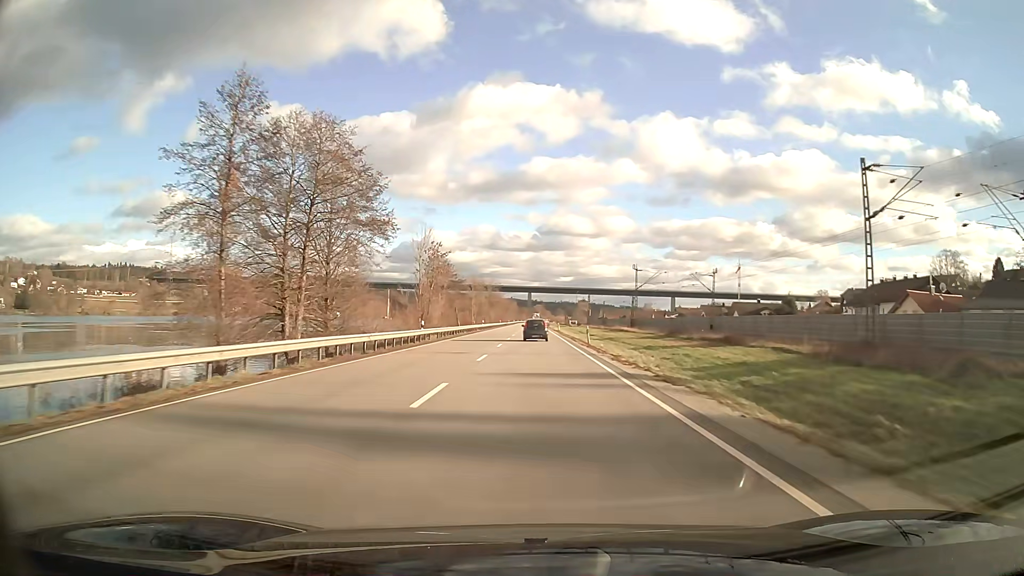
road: primary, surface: asphalt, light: Day
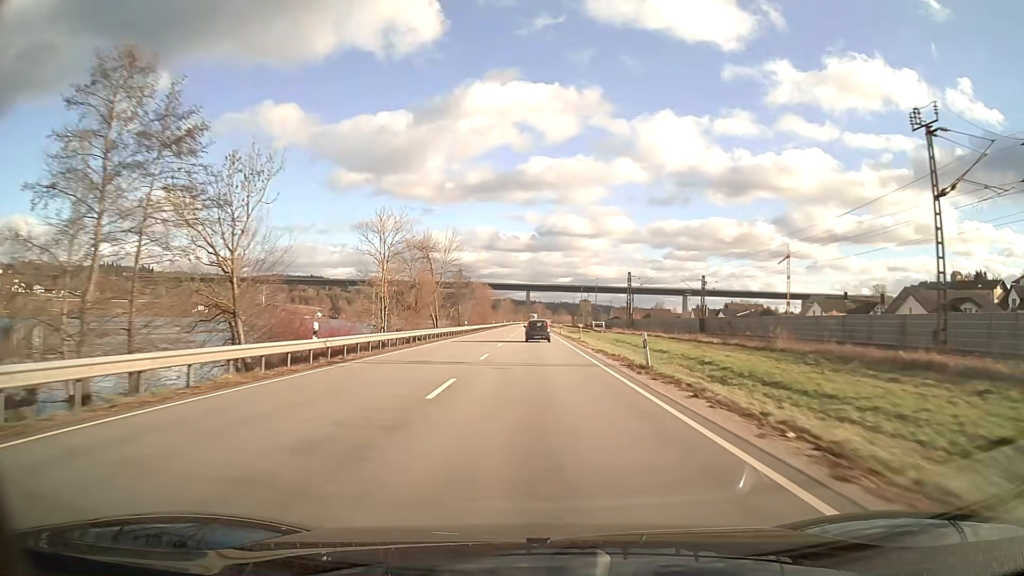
(+0.1, +71.2) m; 0°
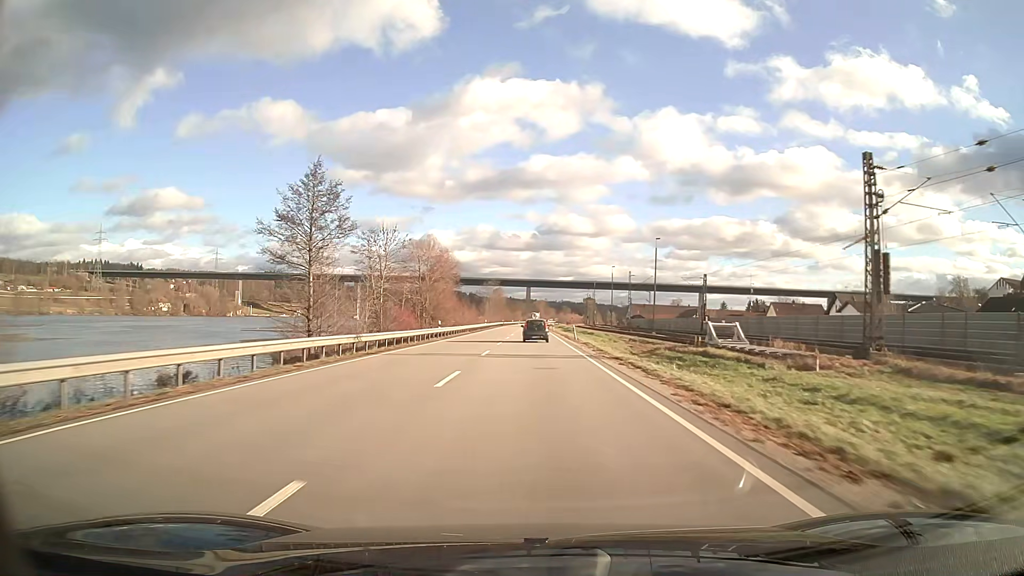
(0.0, +70.6) m; 0°
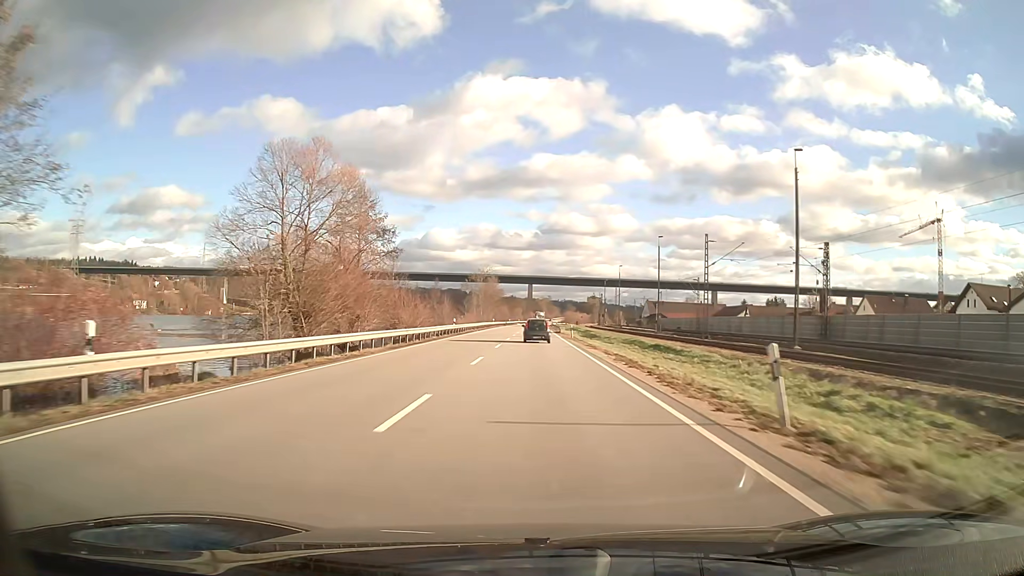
(0.0, +41.8) m; 0°
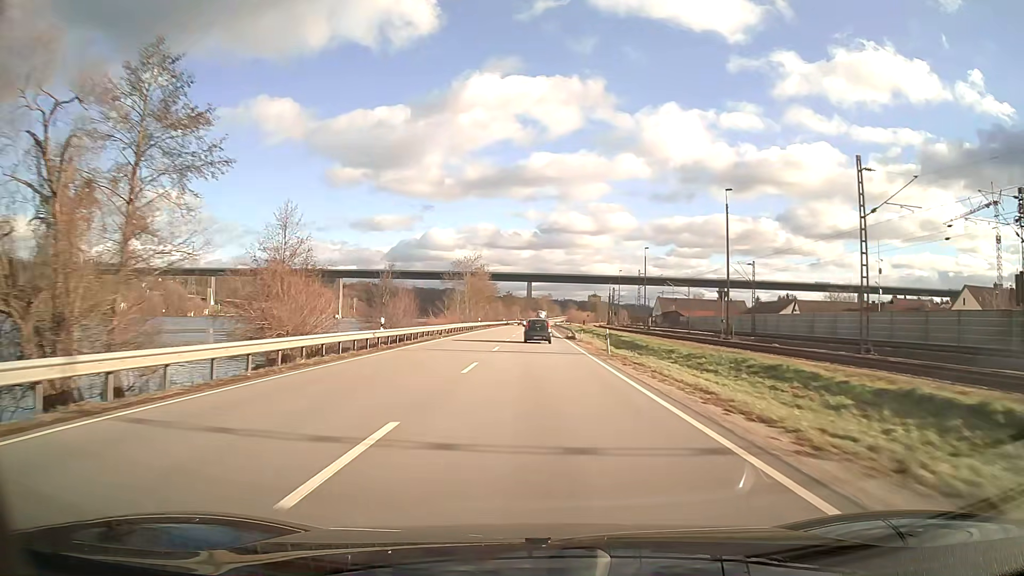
(0.0, +27.4) m; 0°
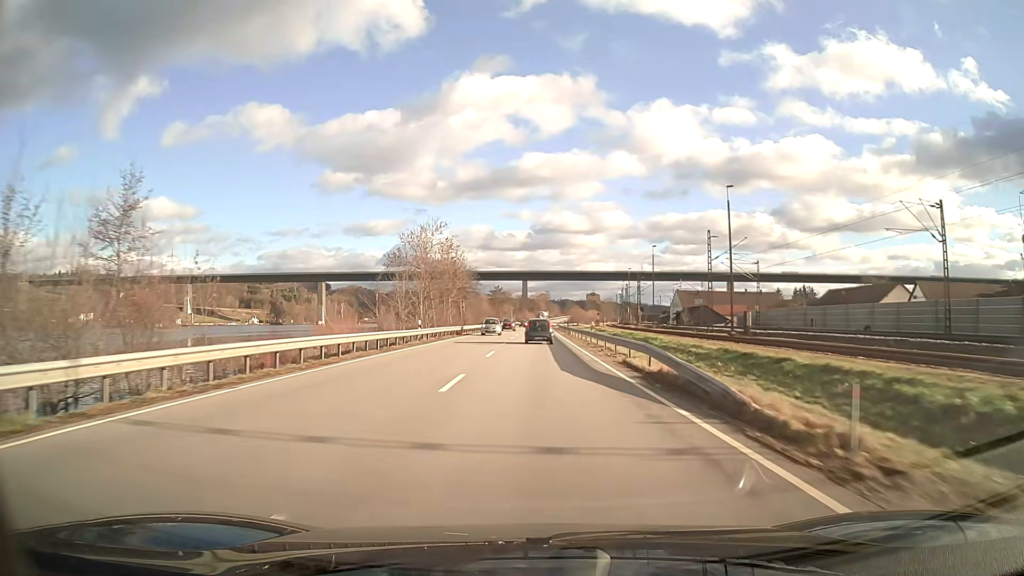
(+0.1, +40.4) m; 0°
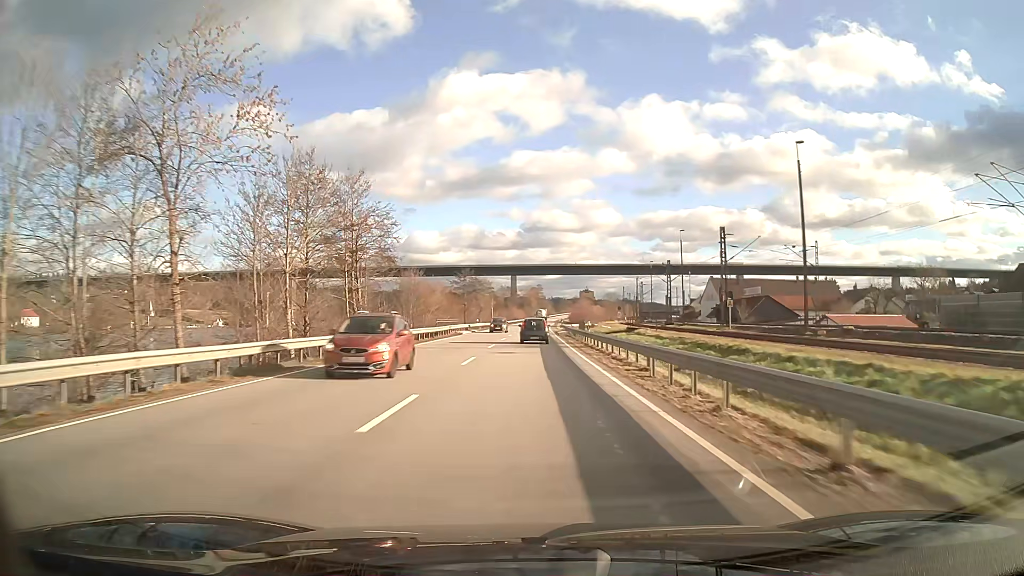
(+0.4, +53.0) m; +1°
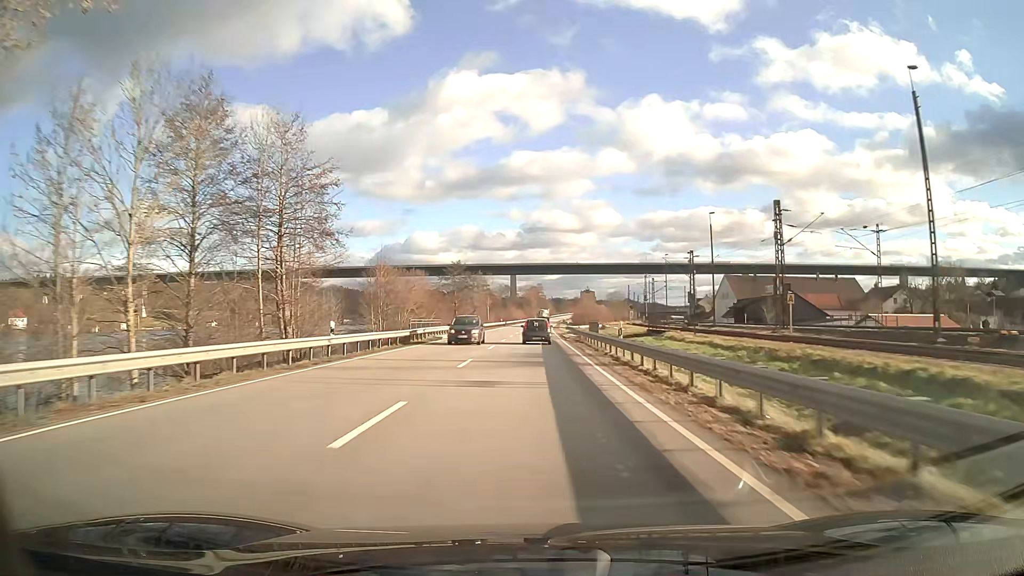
(0.0, +13.1) m; 0°
